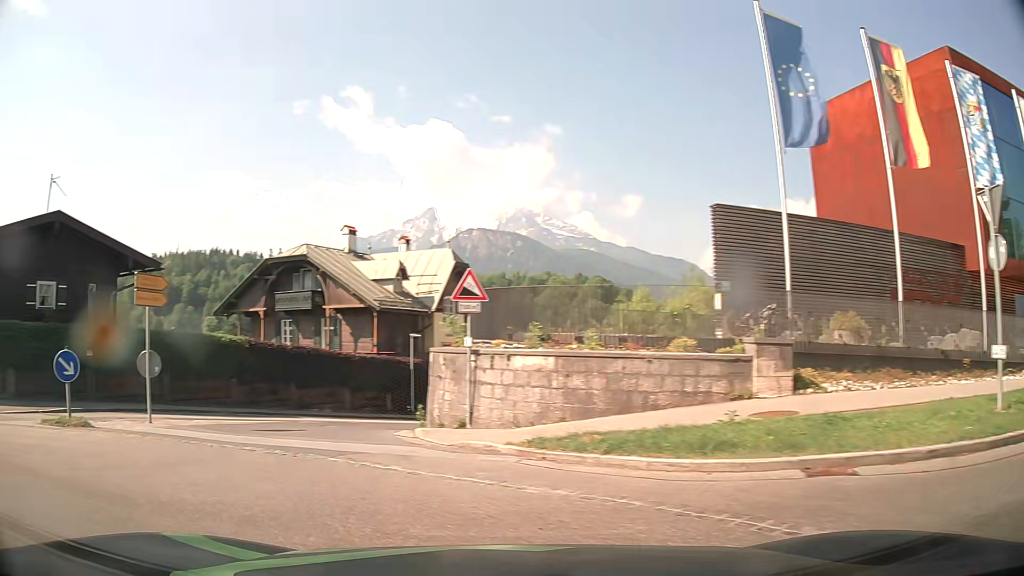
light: Day
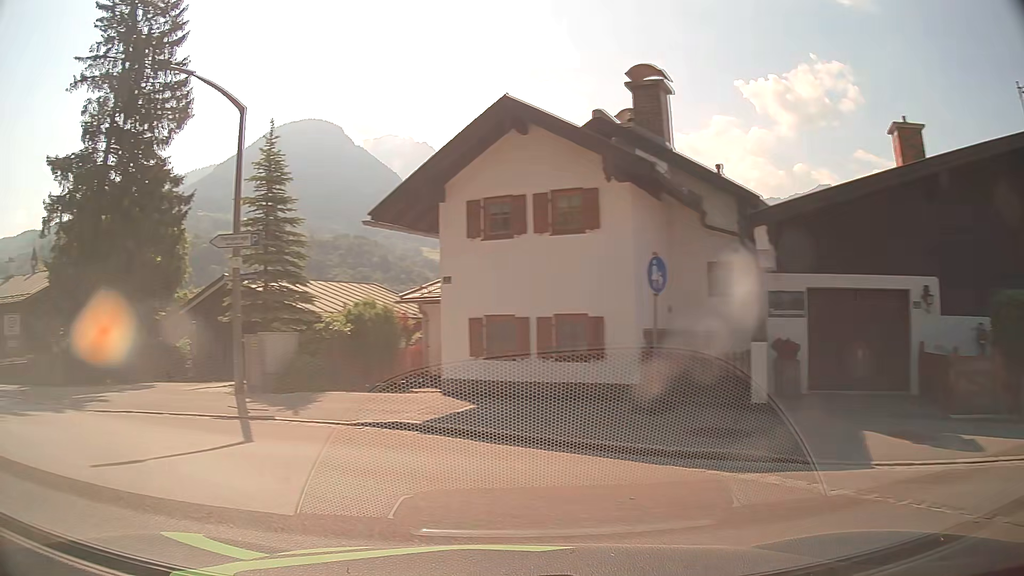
(-5.6, +6.8) m; -81°
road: secondary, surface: asphalt
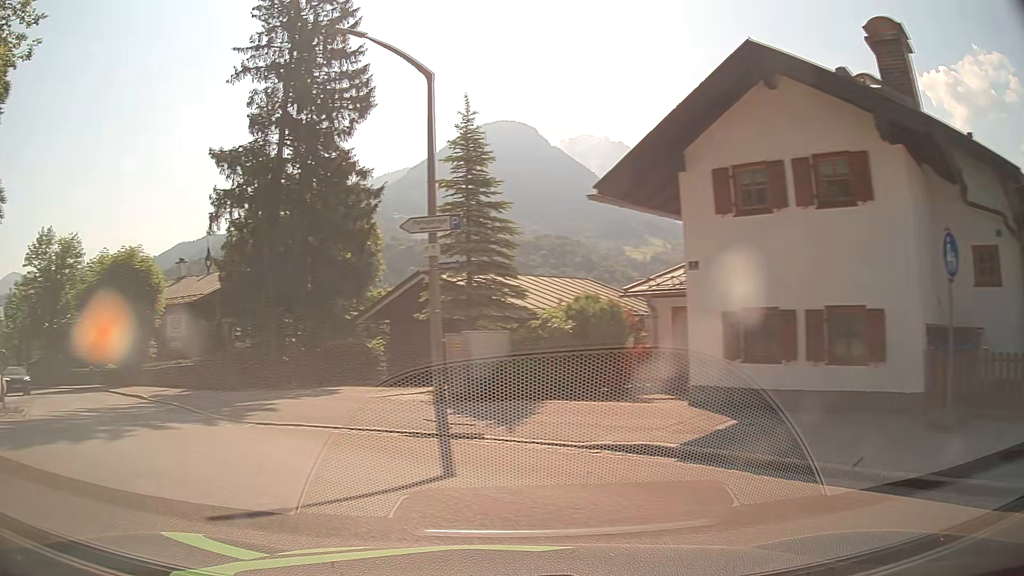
(-0.4, +2.5) m; -17°
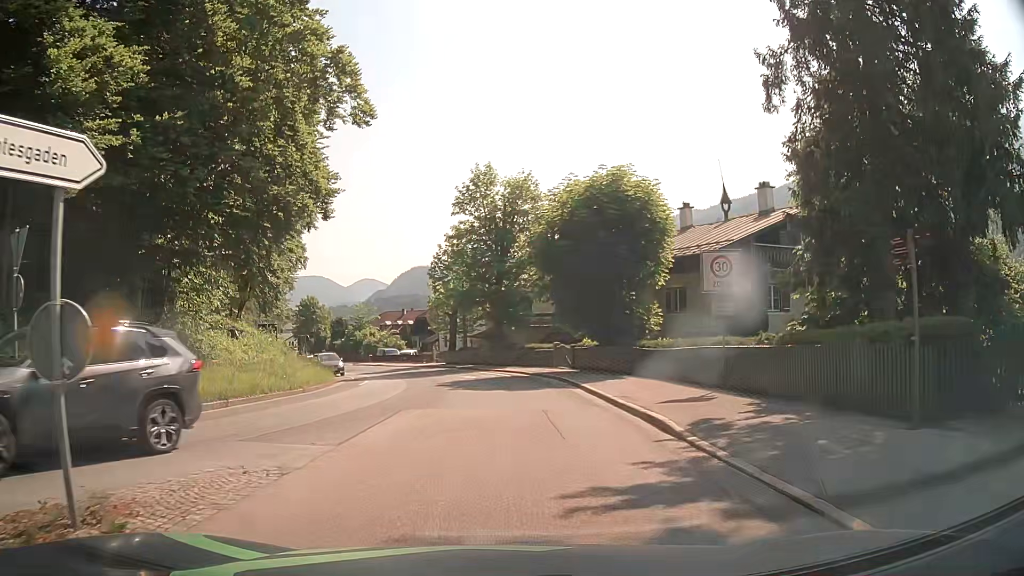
(-7.4, +13.8) m; -40°
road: tertiary
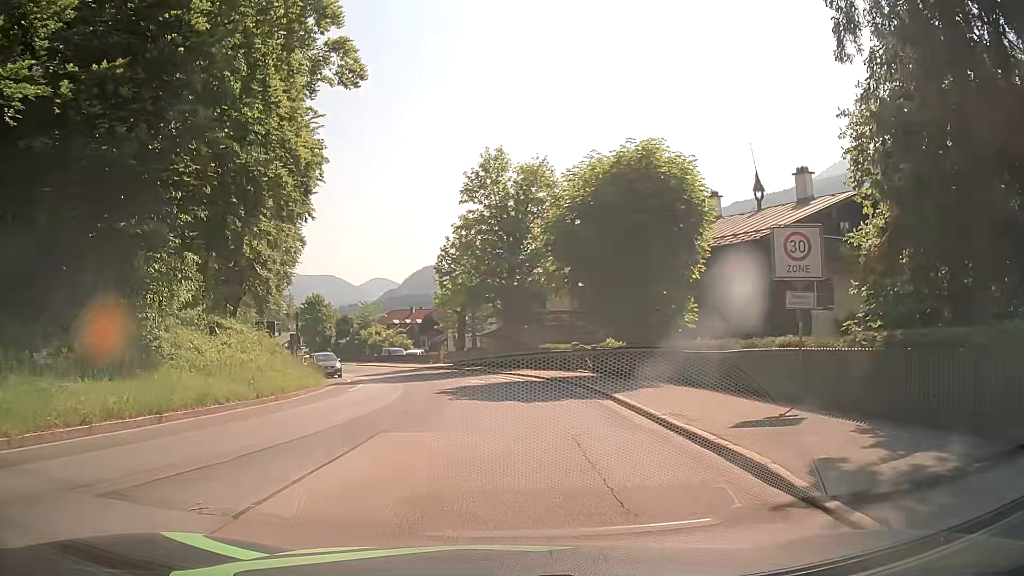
(-0.1, +4.0) m; -1°
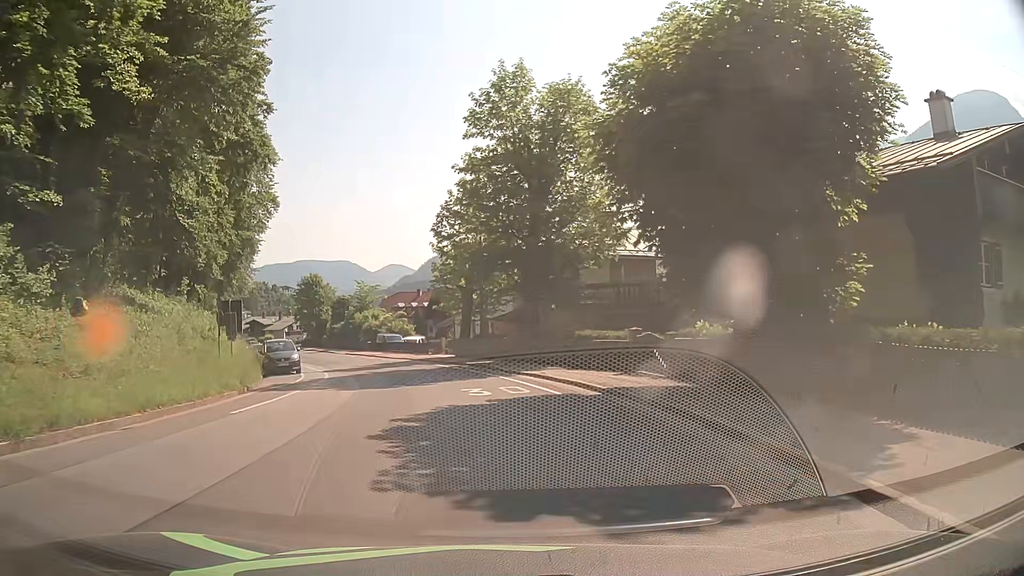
(-0.2, +12.0) m; -3°
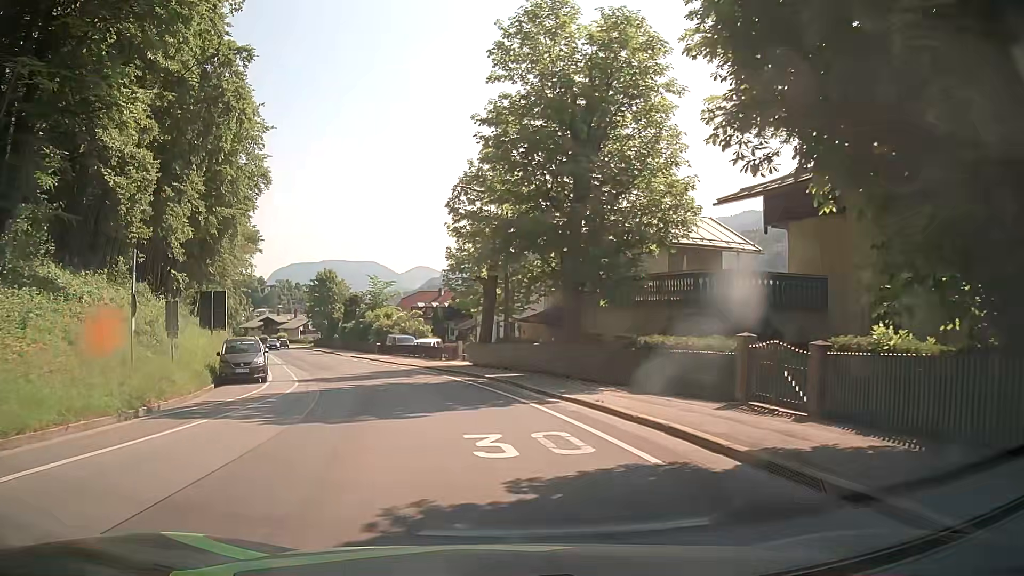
(0.0, +8.0) m; -2°
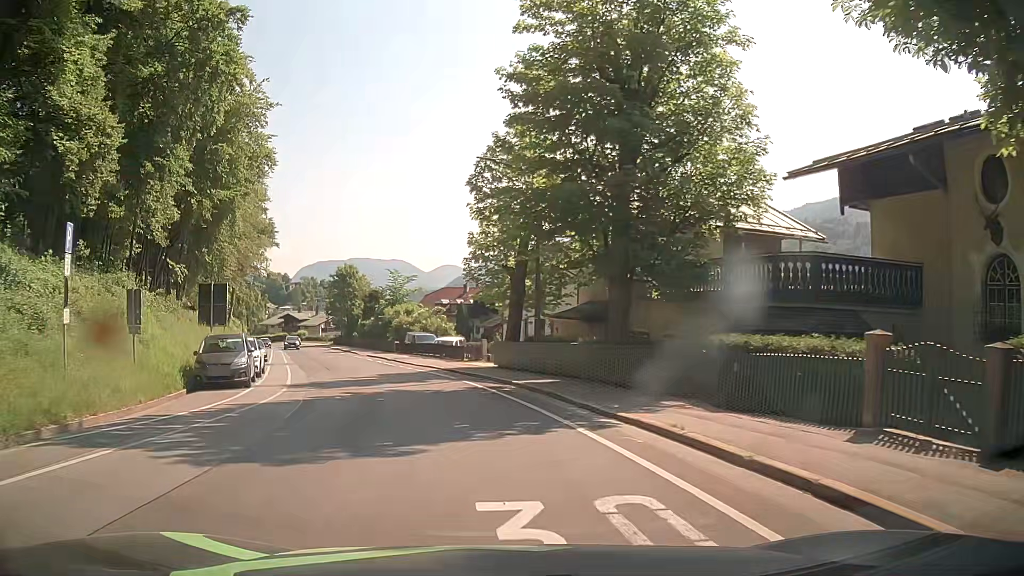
(-0.1, +4.3) m; -2°
(-1, +10) (-2, +20) (-5, +30) (-8, +39) (-11, +48) (-15, +58) (-18, +67) (-21, +77) (-24, +86) (-28, +96) m
